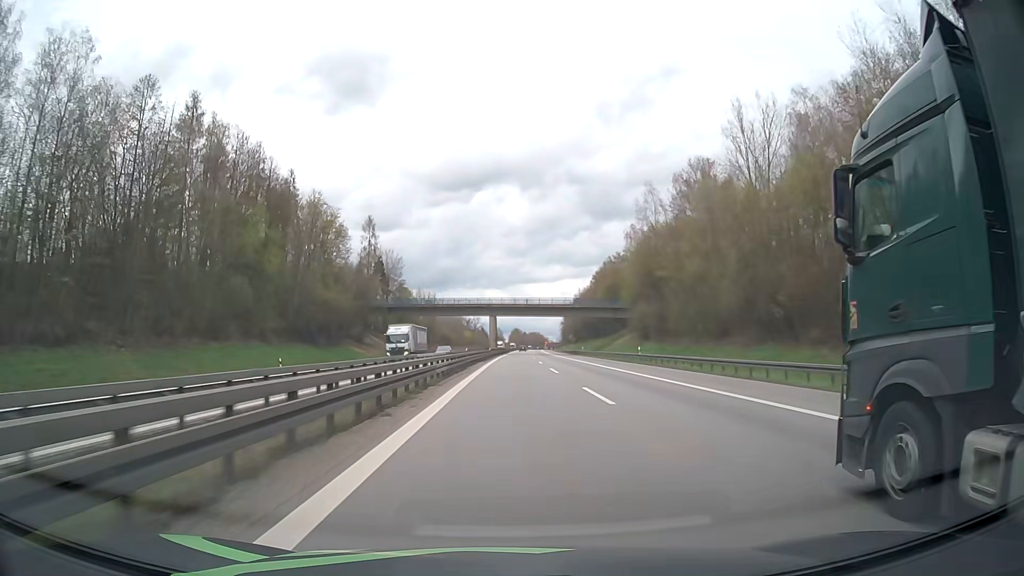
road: motorway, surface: asphalt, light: Day
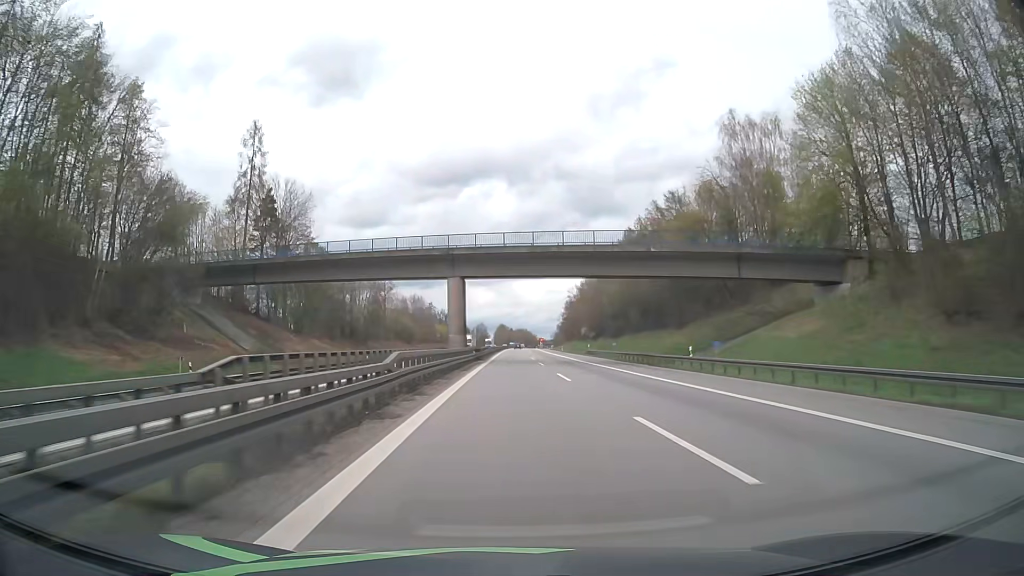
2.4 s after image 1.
(+0.5, +65.4) m; +1°
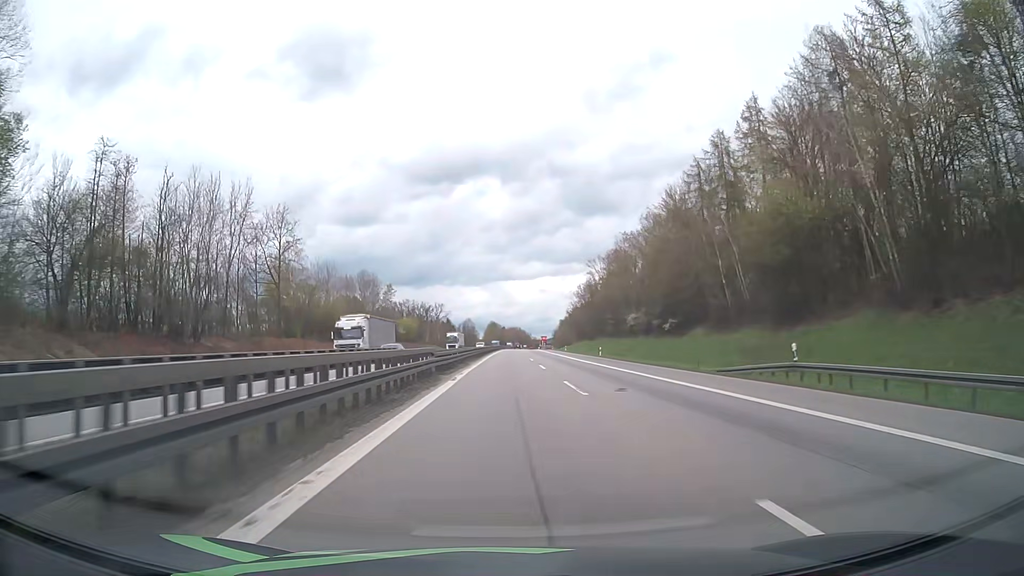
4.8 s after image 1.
(+0.7, +63.5) m; +3°
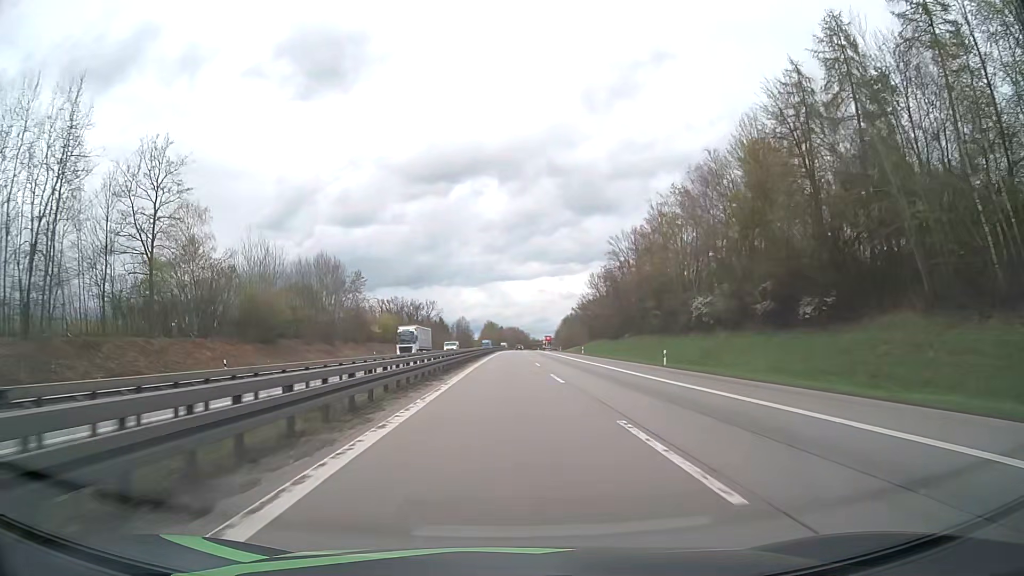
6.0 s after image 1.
(-1.2, +30.2) m; -2°
(0, +10) (0, +20) (0, +30) (0, +40) (0, +50) (0, +60) (0, +70) (0, +80) (0, +90) (0, +100) m
